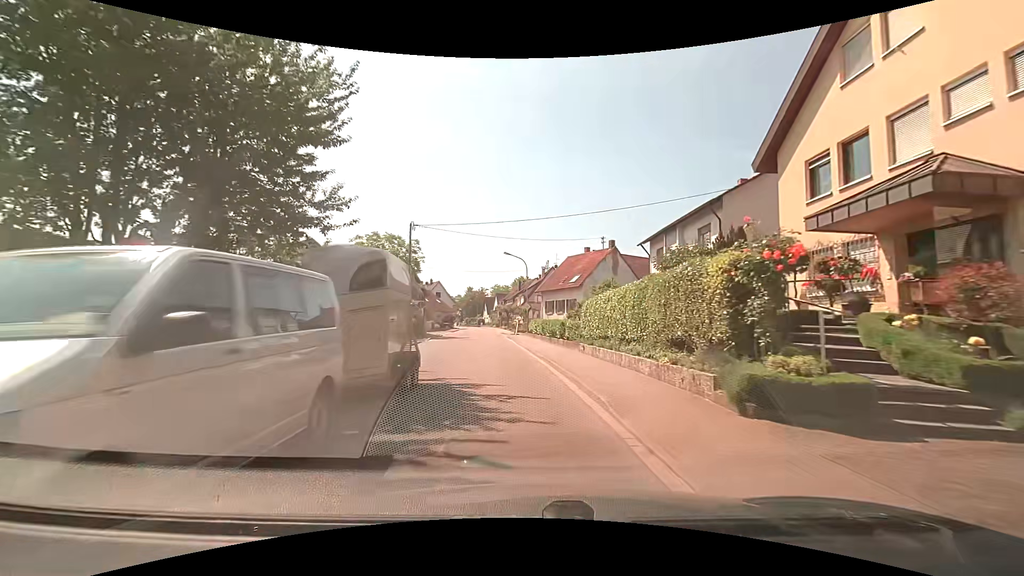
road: secondary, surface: asphalt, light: Day
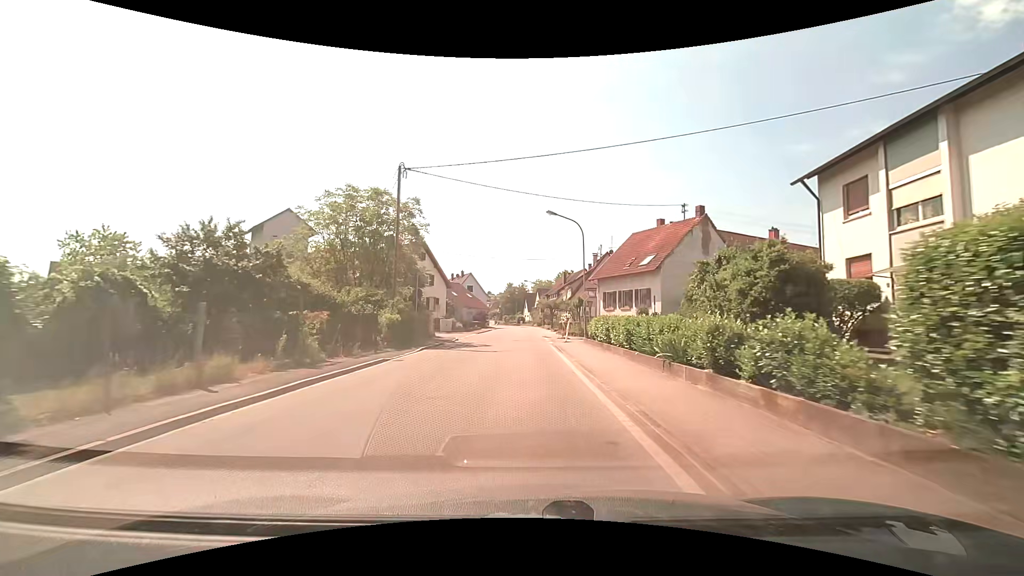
(-0.5, +16.1) m; -3°
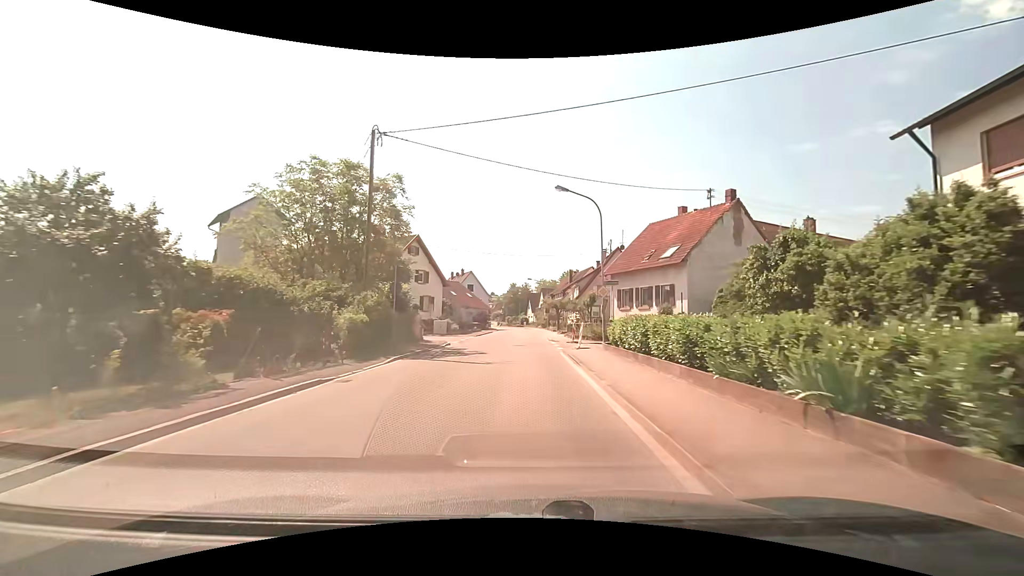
(-0.1, +5.4) m; -1°
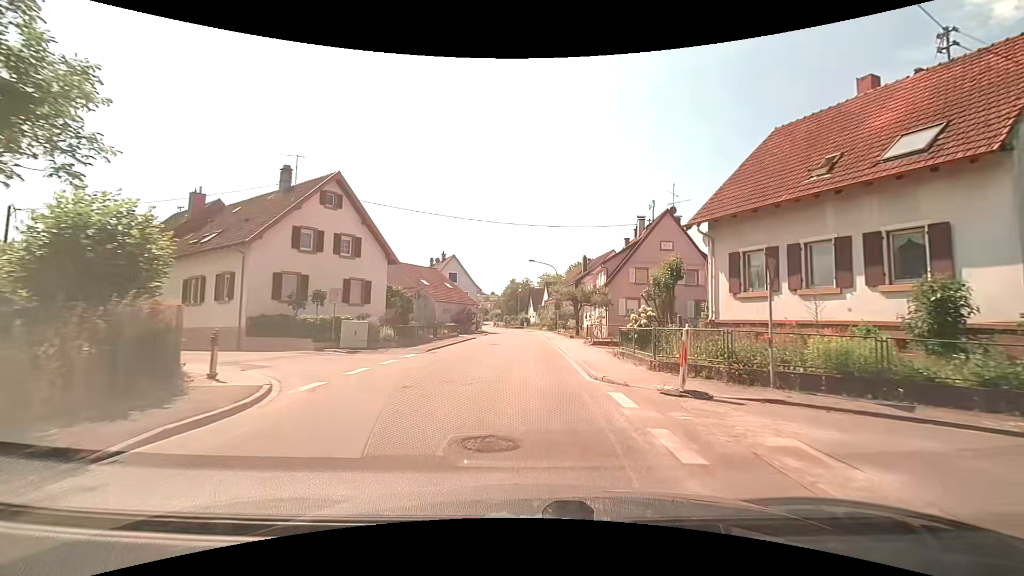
(-0.2, +22.3) m; -1°
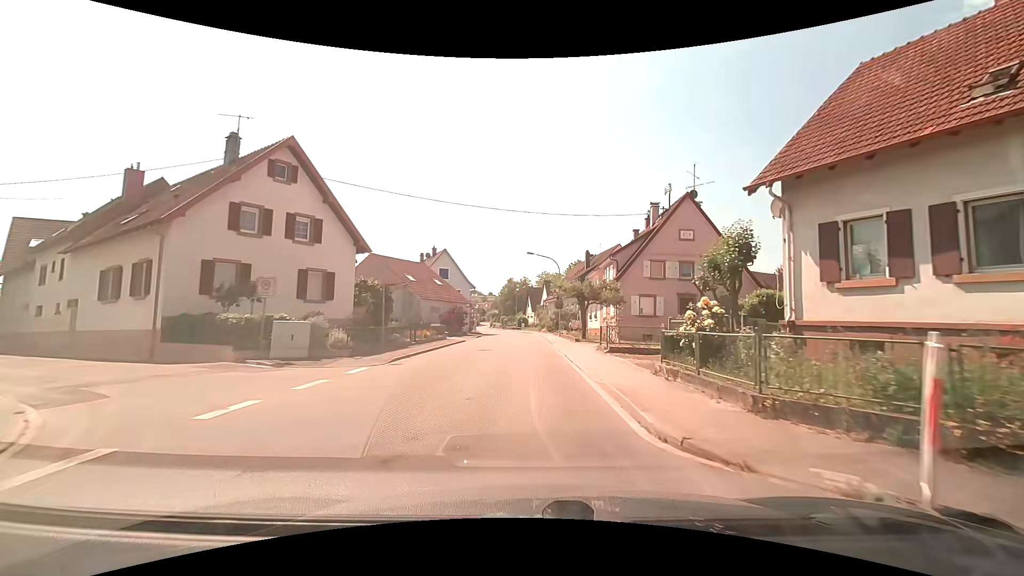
(0.0, +5.8) m; +1°
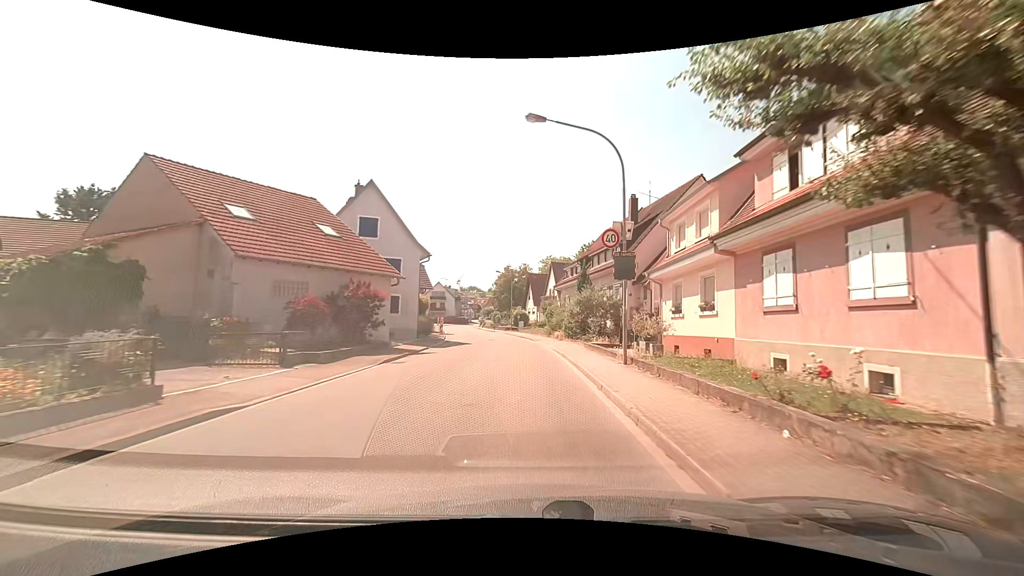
(-0.4, +29.4) m; -1°
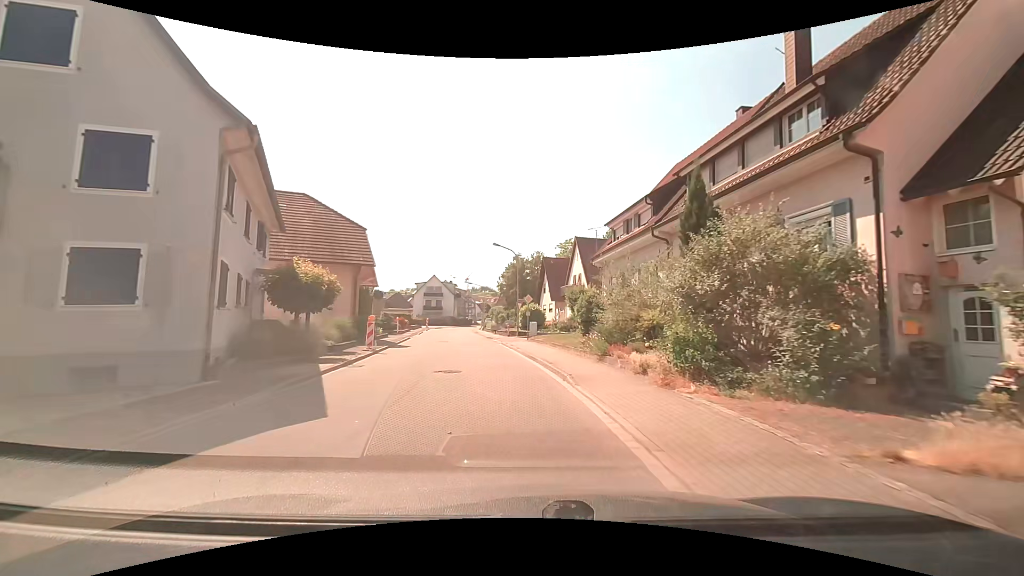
(-0.2, +22.7) m; -2°
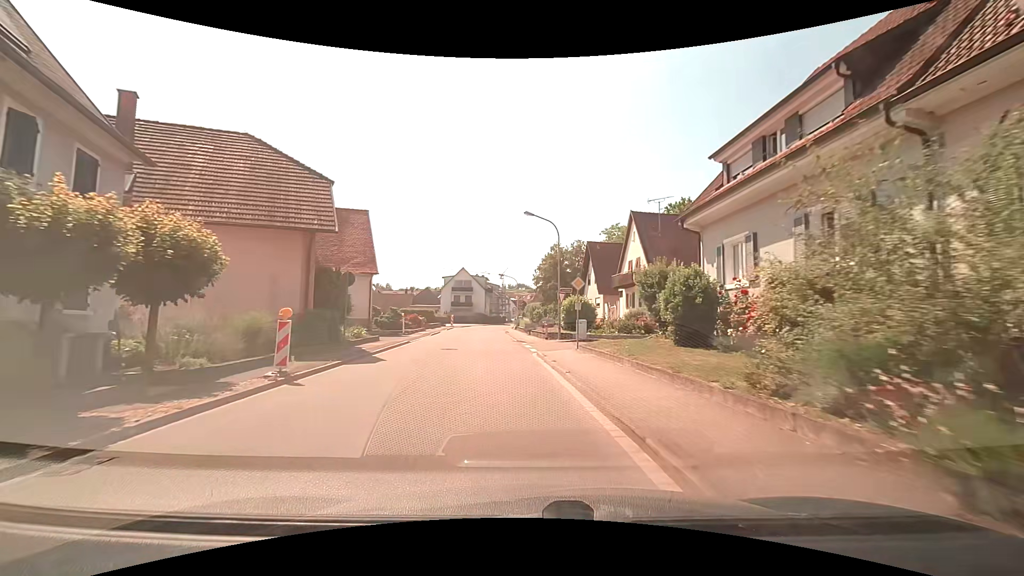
(-0.2, +11.0) m; -4°
(0, +10) (-1, +20) (-2, +30) (-3, +40) (-3, +50) (-4, +60) (-4, +70) (-4, +80) (-2, +90) (-1, +100) m
